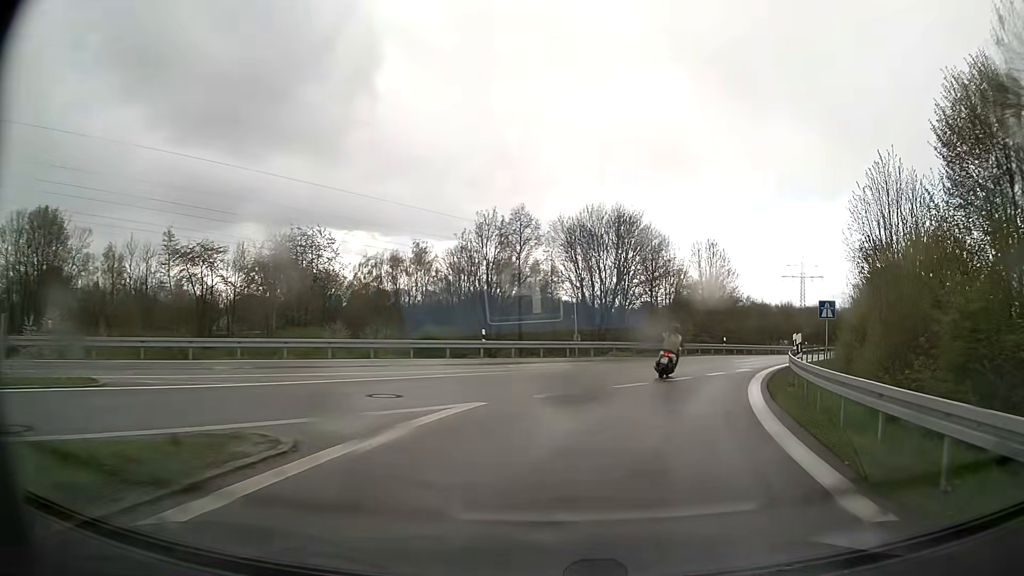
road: motorway_link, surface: asphalt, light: Day
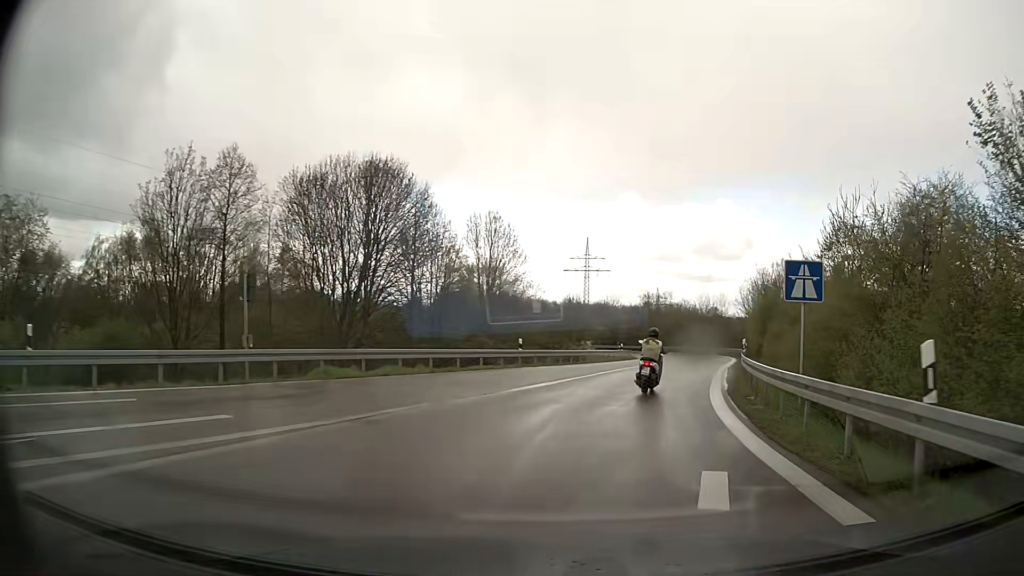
(+3.2, +18.9) m; +19°
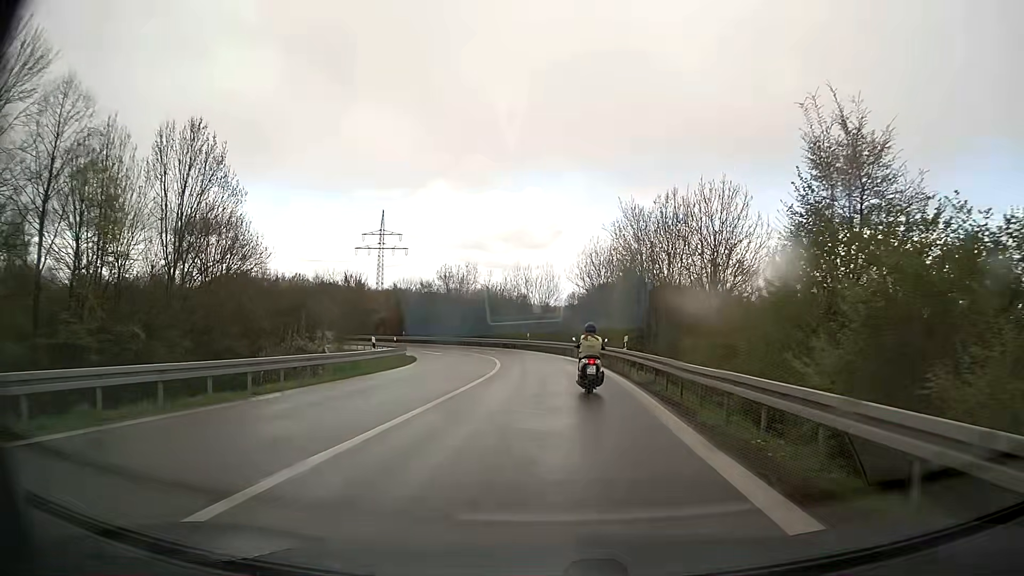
(+4.9, +27.4) m; +17°
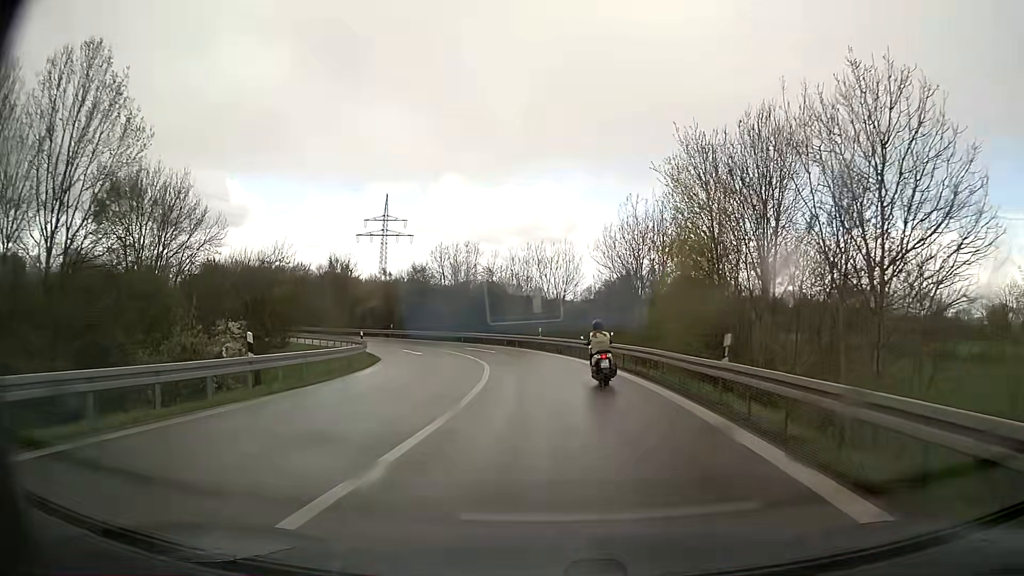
(-0.2, +13.3) m; -1°
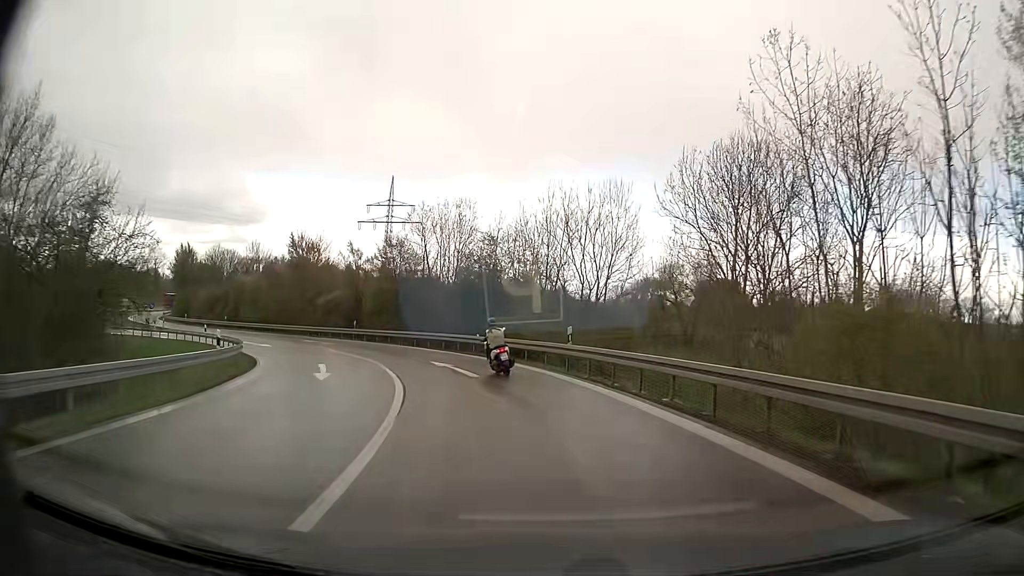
(-0.5, +20.3) m; -2°
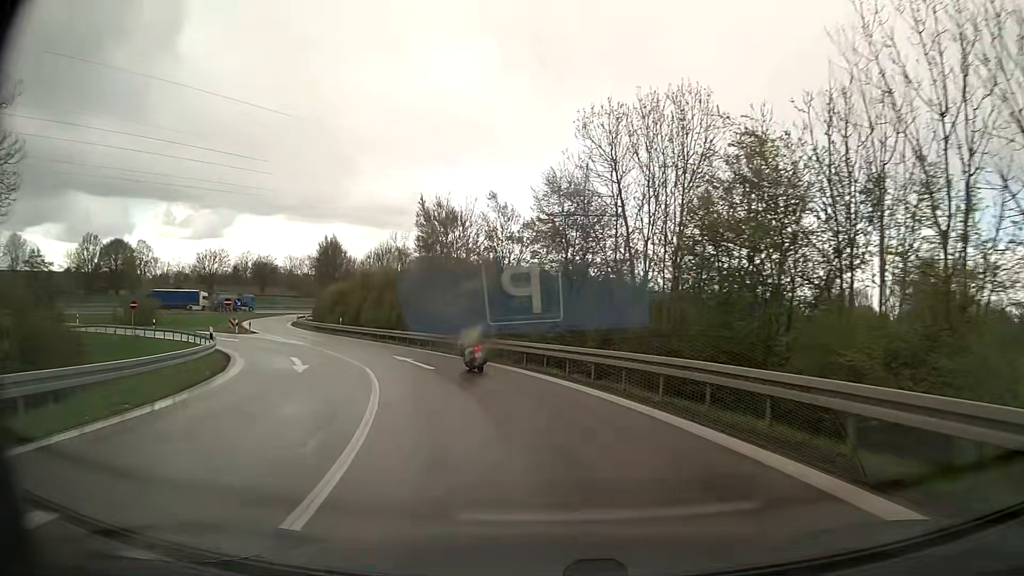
(-2.9, +21.2) m; -17°
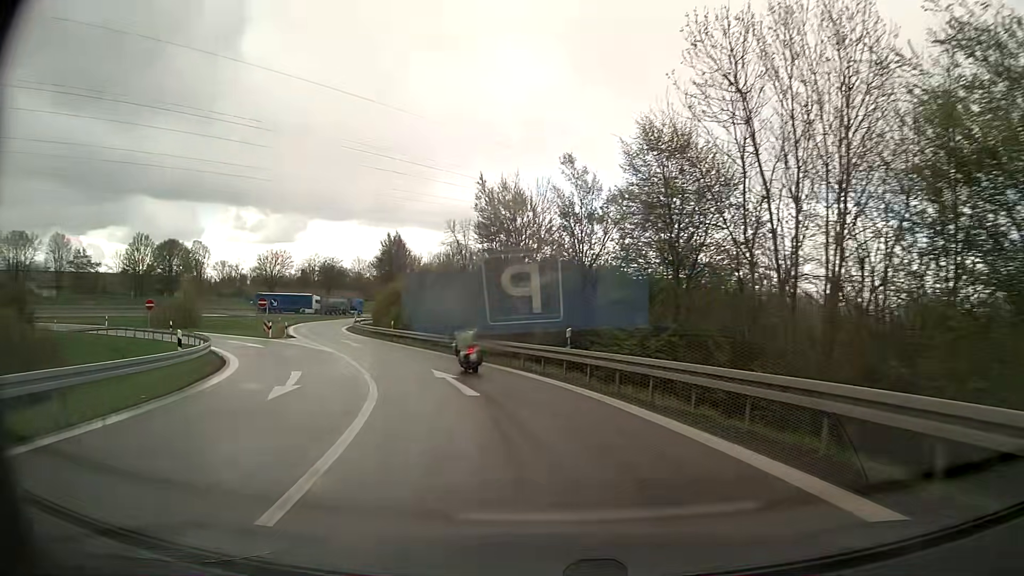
(-0.4, +7.4) m; -6°
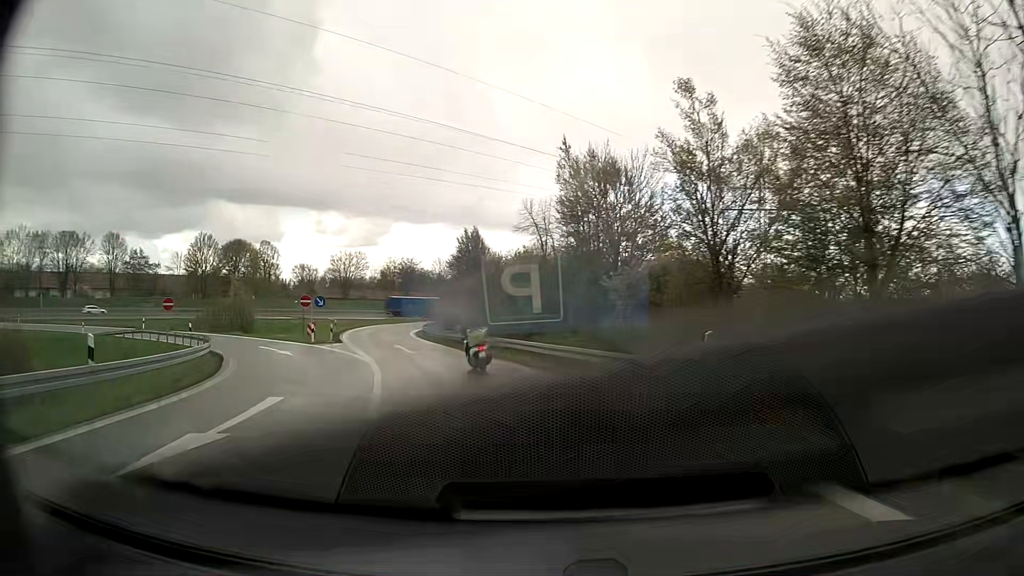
(-0.5, +7.5) m; -7°
(-1, +10) (-3, +20) (-6, +29) (-9, +39) (-12, +48) (-15, +58) (-16, +68) (-17, +78) (-18, +88) (-18, +98) m
